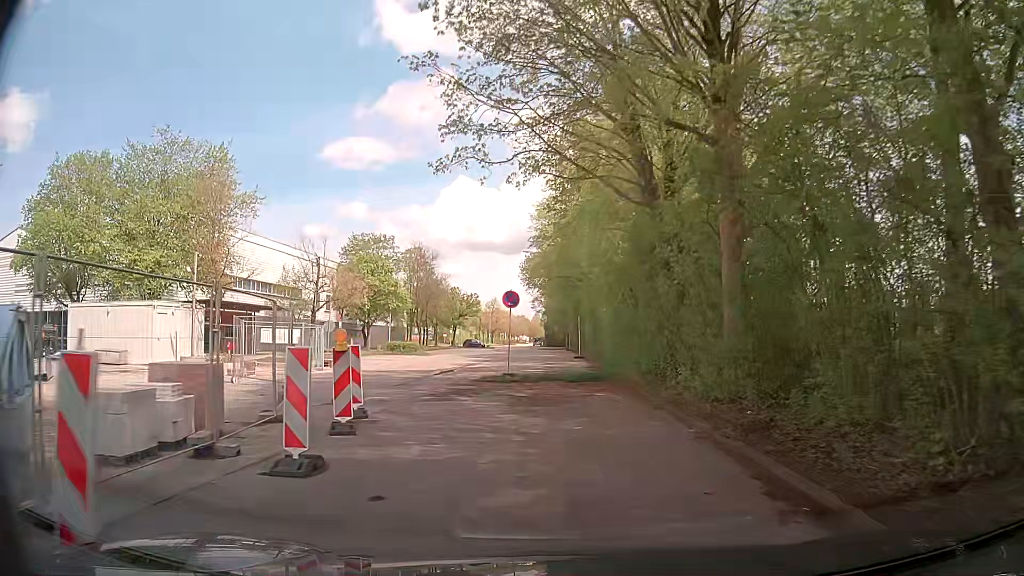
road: residential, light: Day
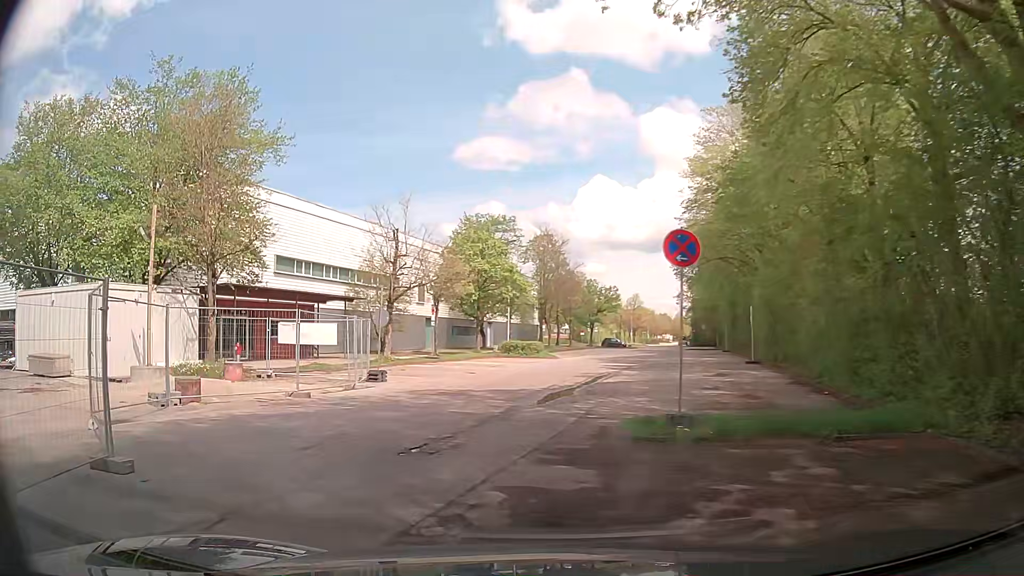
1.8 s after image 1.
(-0.5, +12.5) m; -11°
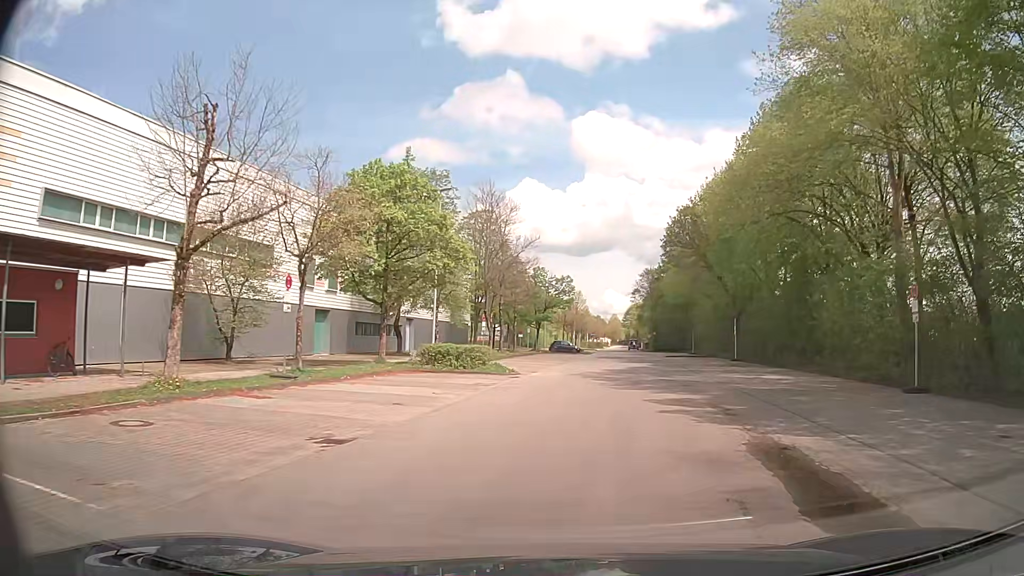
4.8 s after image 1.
(-1.4, +19.5) m; +6°
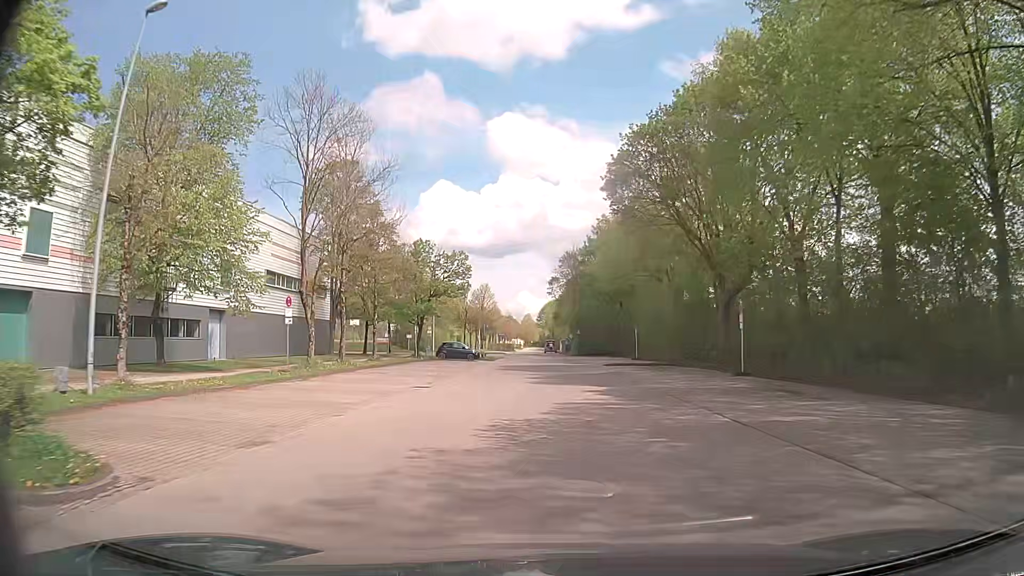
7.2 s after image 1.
(+2.1, +22.4) m; +7°
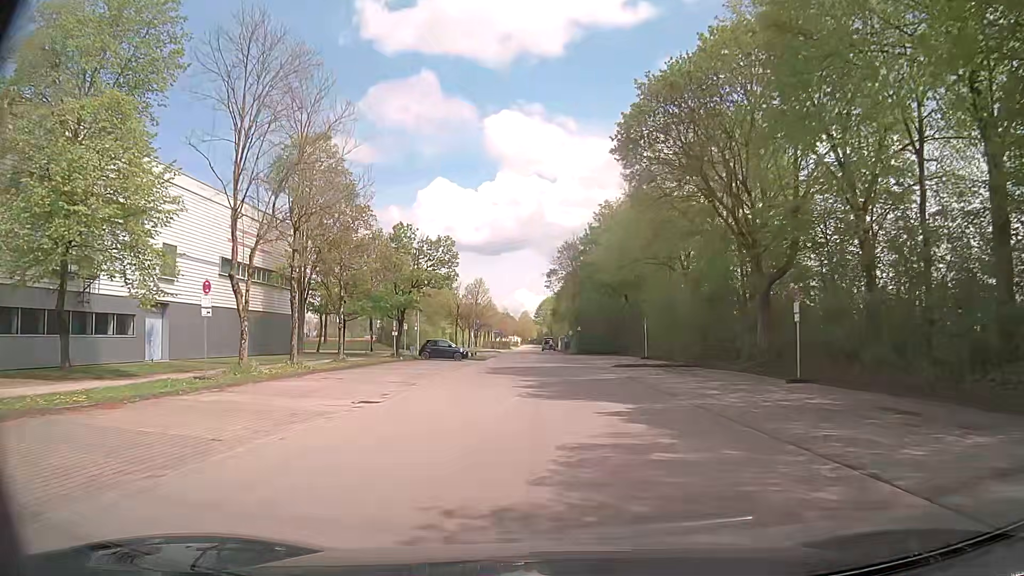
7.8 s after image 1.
(0.0, +6.8) m; 0°
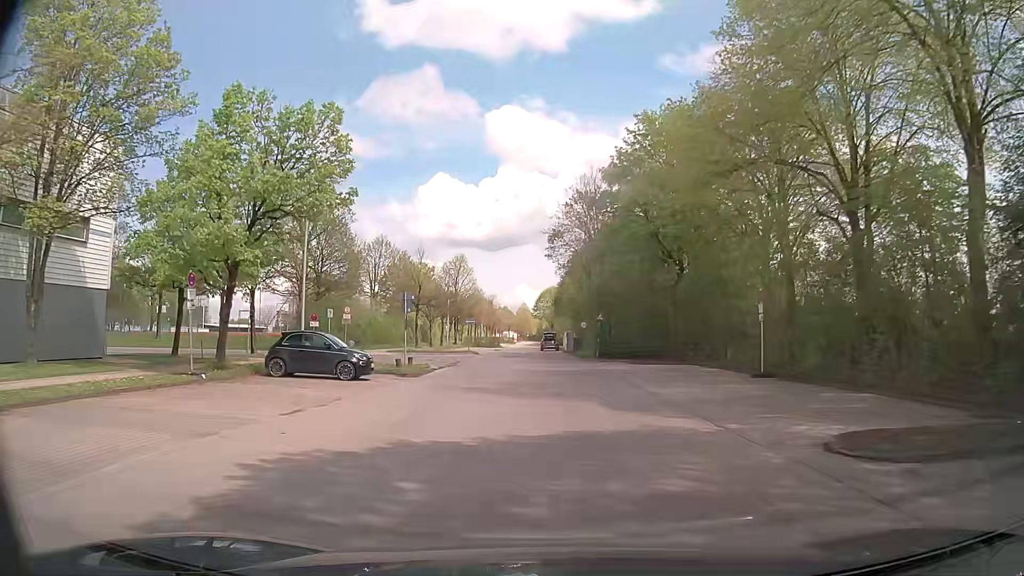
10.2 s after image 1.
(+0.1, +27.5) m; 0°
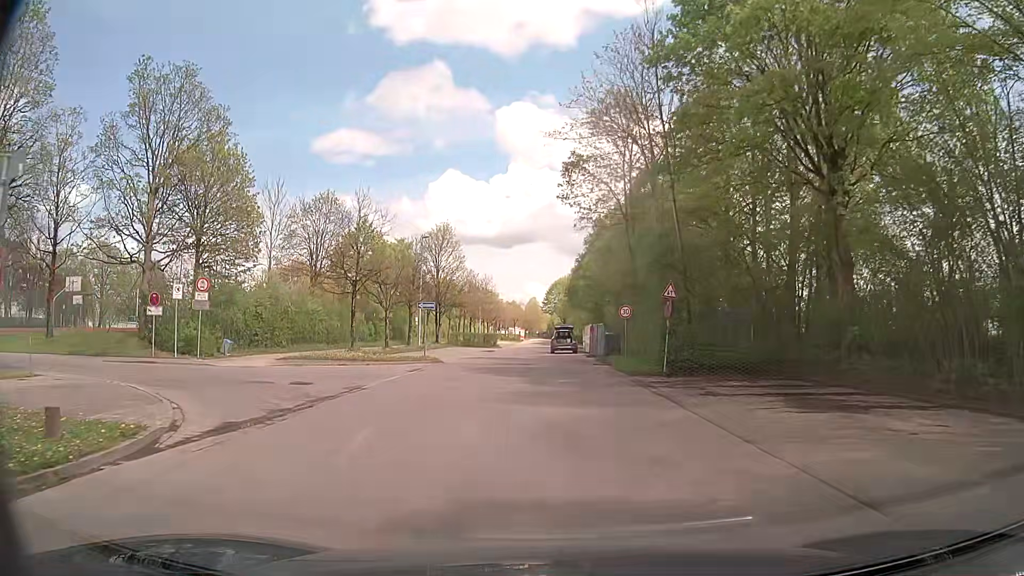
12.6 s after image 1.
(-0.2, +22.6) m; -1°
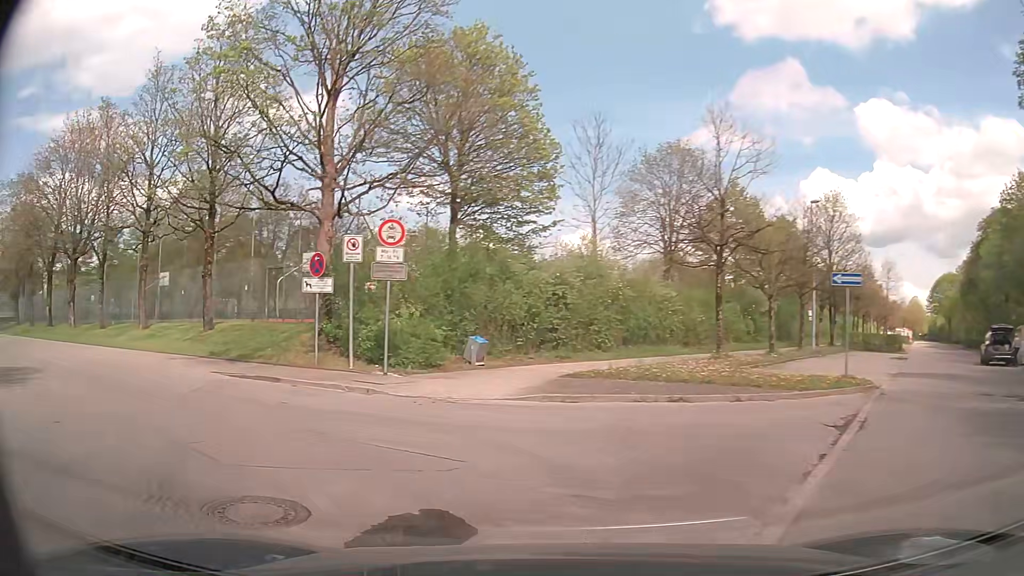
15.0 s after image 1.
(-2.4, +14.2) m; -31°
